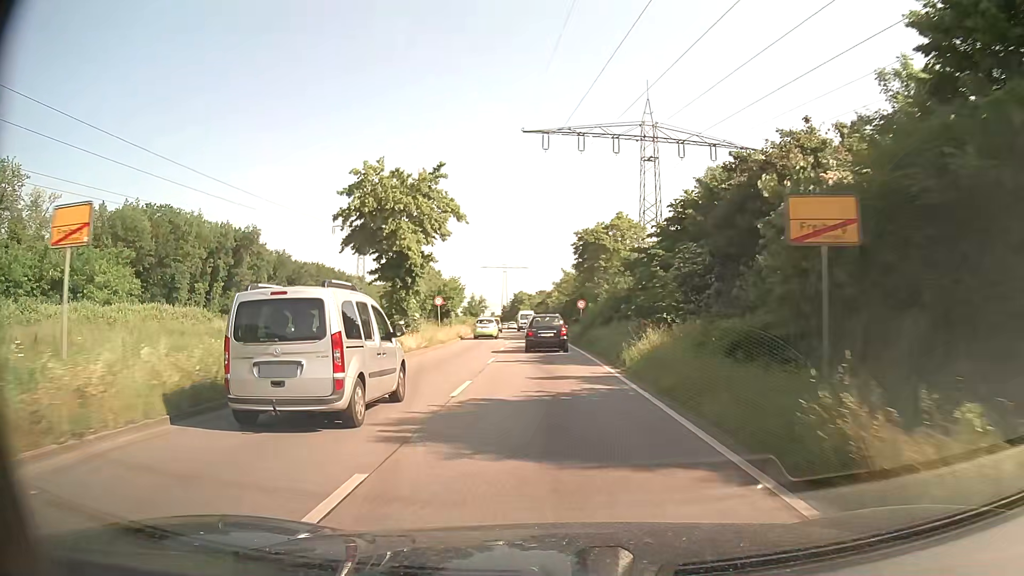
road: primary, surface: asphalt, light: Day
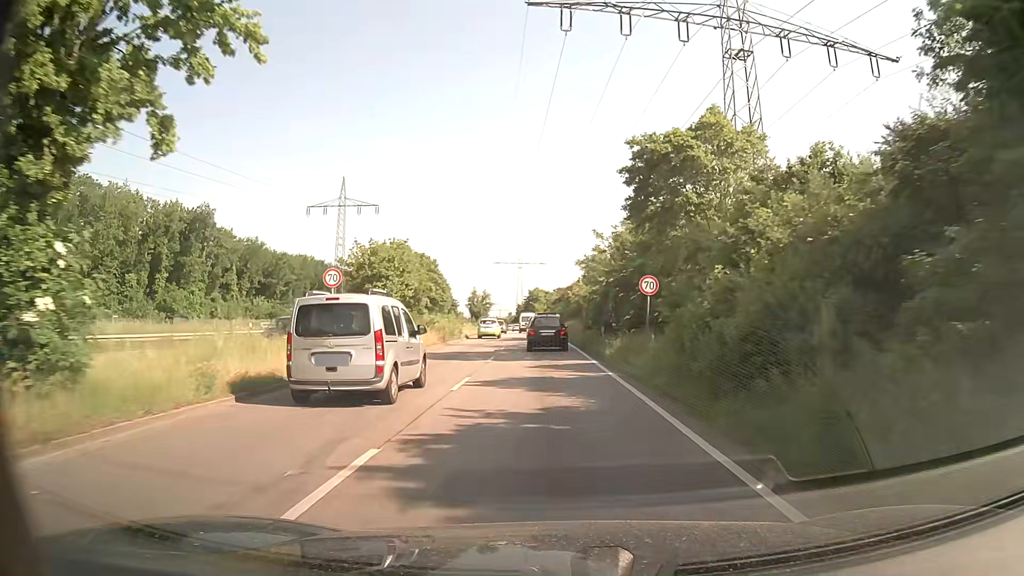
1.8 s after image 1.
(-0.4, +26.1) m; -2°
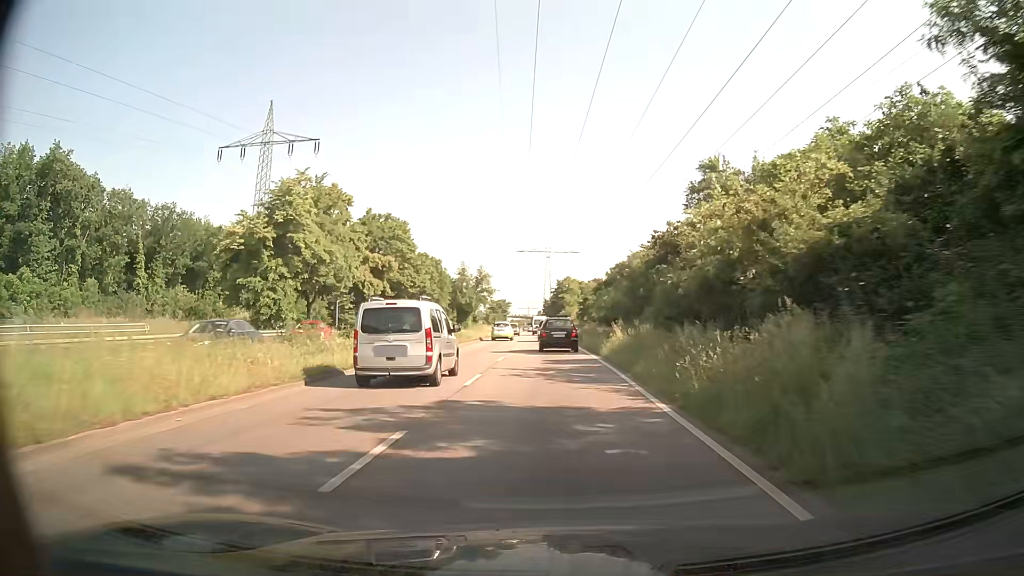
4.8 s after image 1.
(-1.0, +44.3) m; -2°
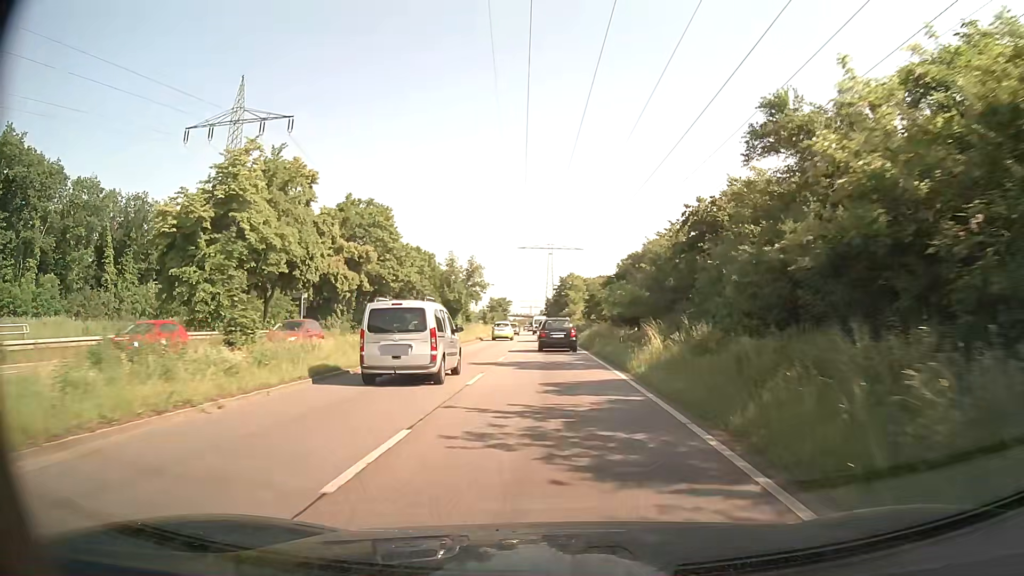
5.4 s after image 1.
(-0.1, +9.0) m; -1°
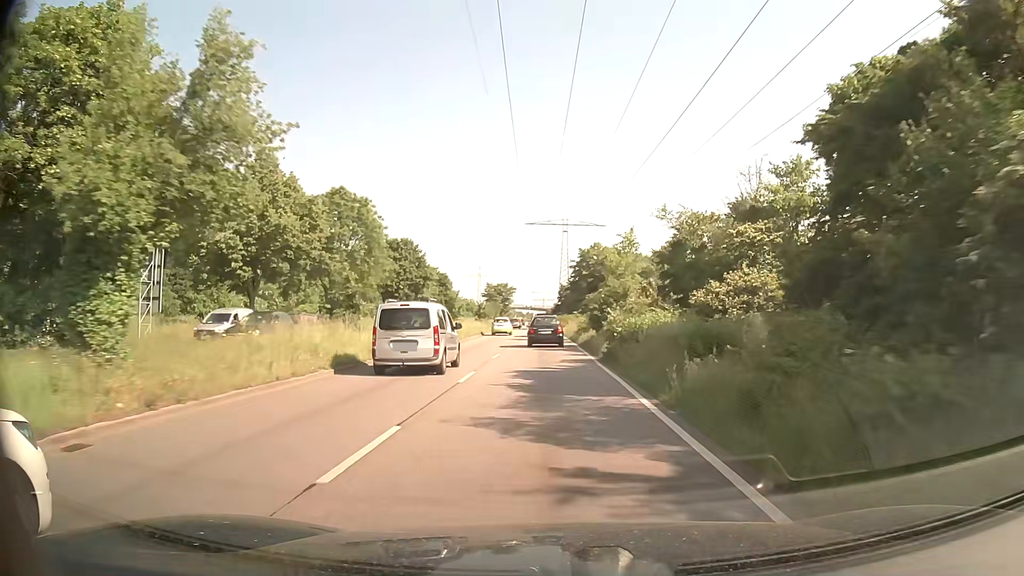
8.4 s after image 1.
(-0.1, +45.6) m; -1°
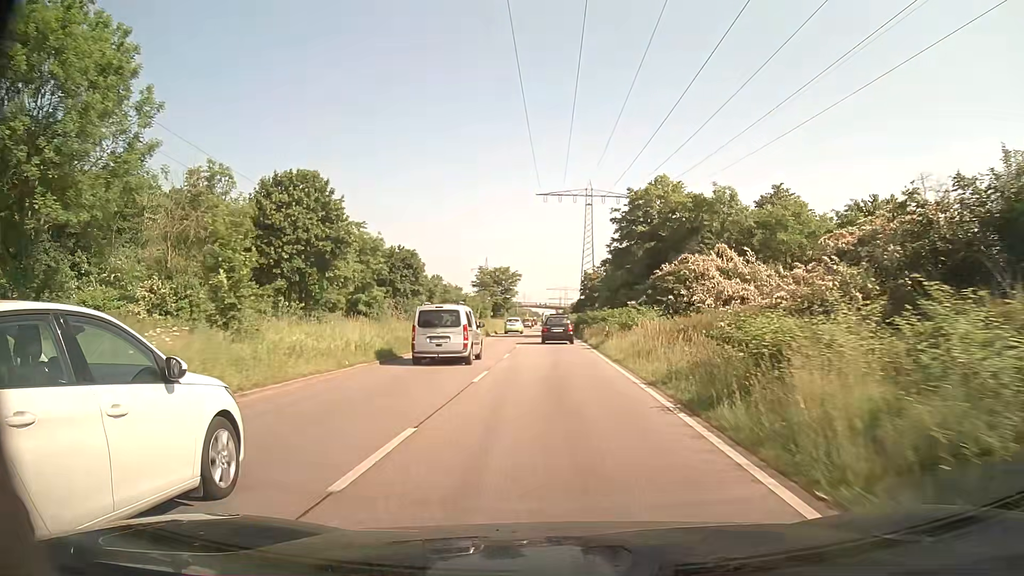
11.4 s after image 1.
(-0.8, +45.9) m; -1°
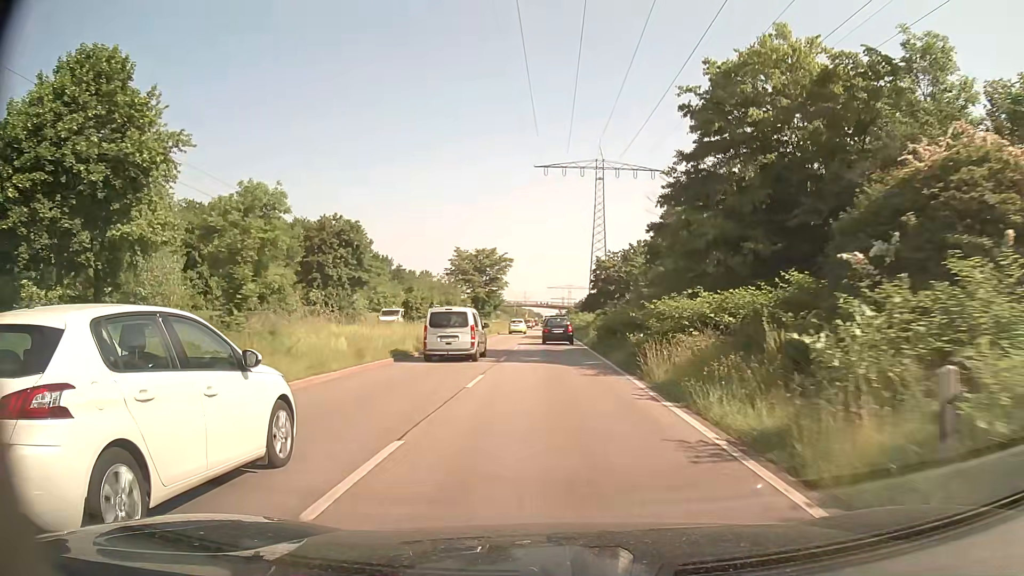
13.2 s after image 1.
(-0.1, +28.3) m; 0°
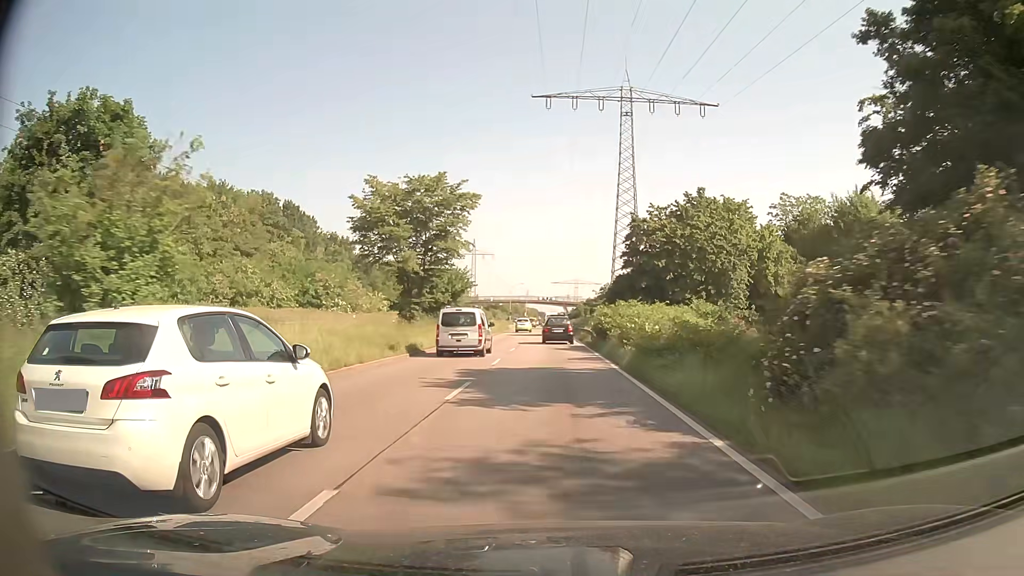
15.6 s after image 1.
(0.0, +38.6) m; 0°
(0, +10) (0, +20) (0, +30) (0, +40) (0, +50) (0, +60) (0, +70) (0, +80) (0, +90) (0, +100) m
